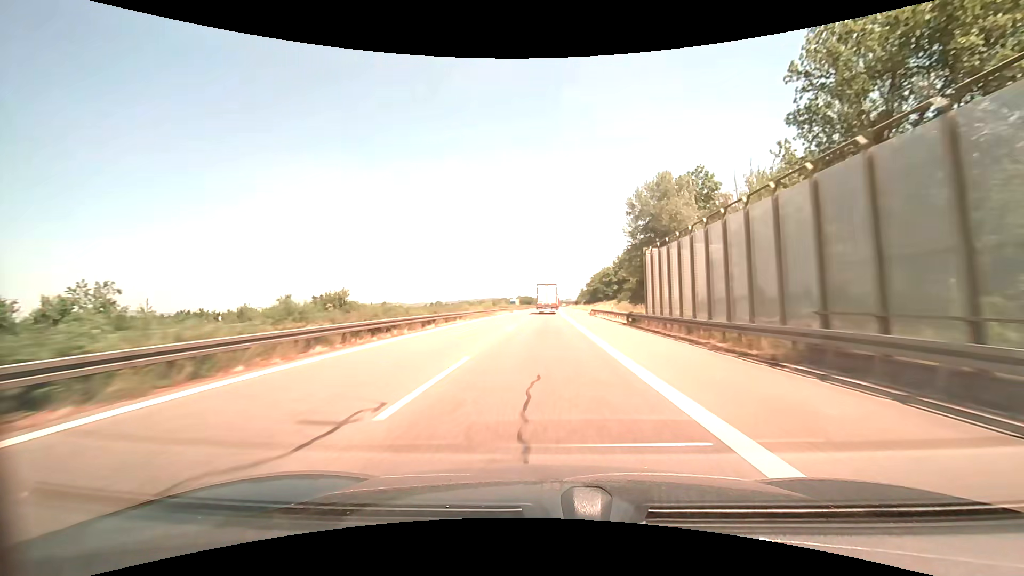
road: motorway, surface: asphalt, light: Day
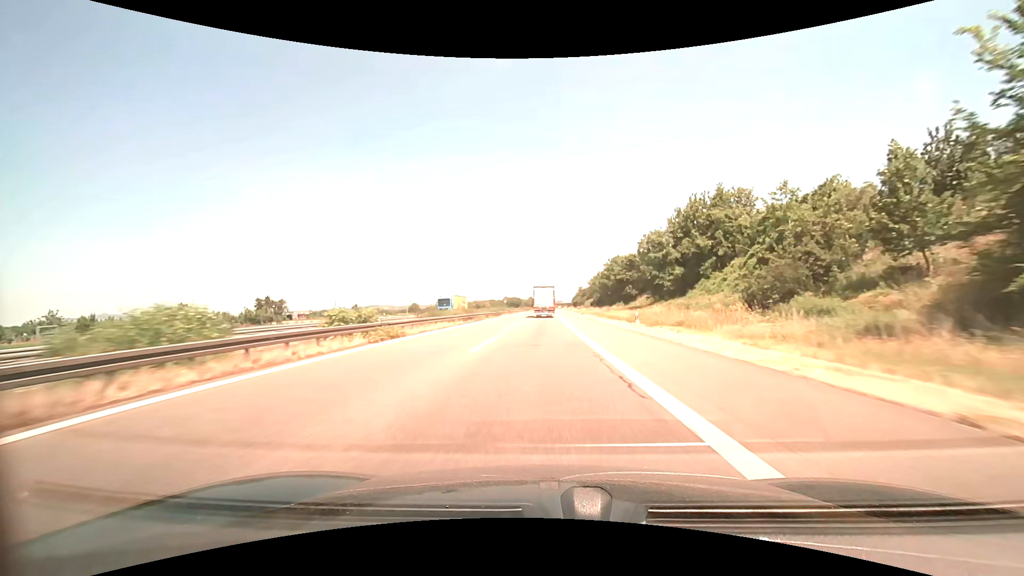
(+0.7, +63.1) m; +1°
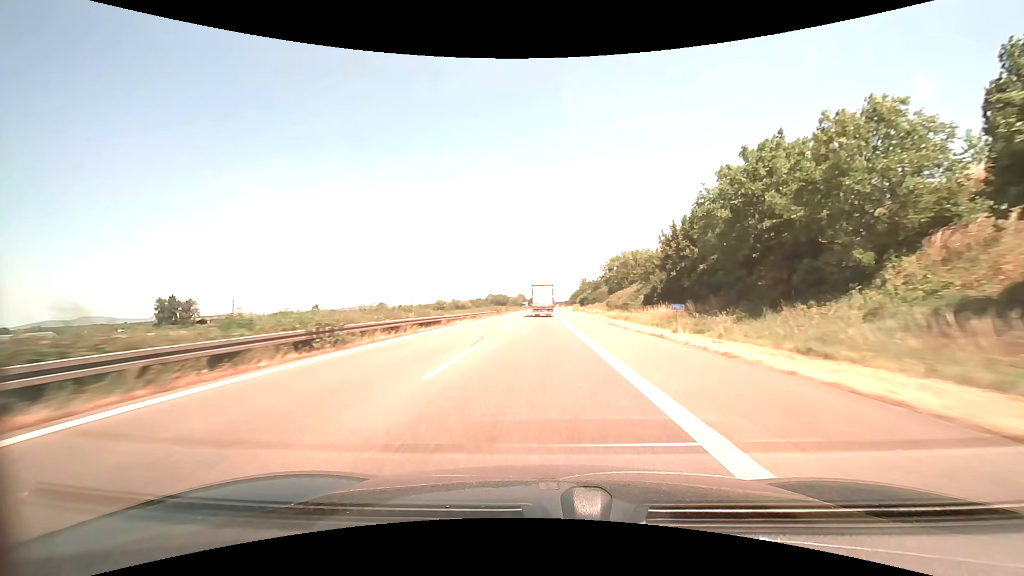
(+0.3, +77.5) m; +1°
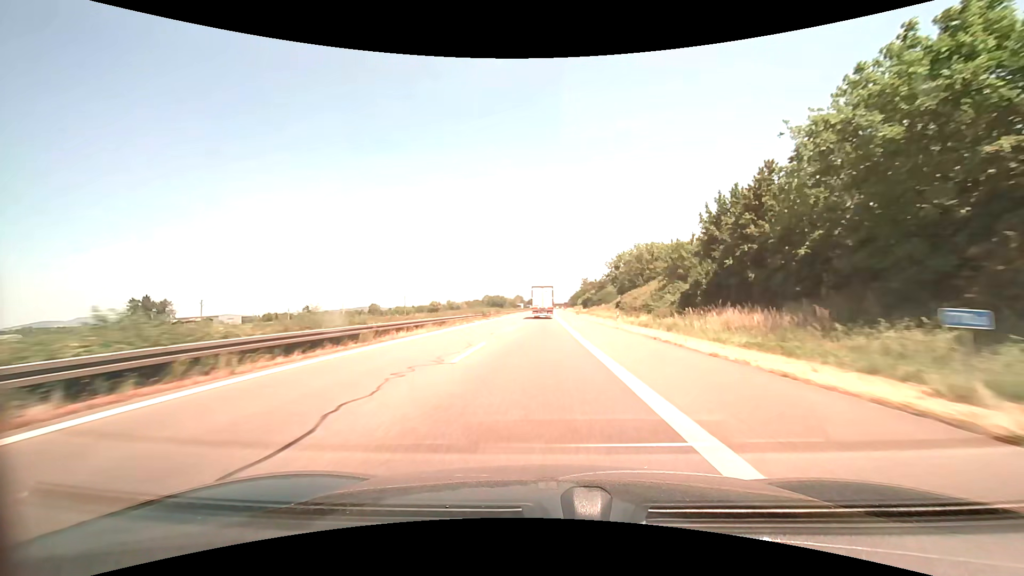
(0.0, +15.4) m; 0°
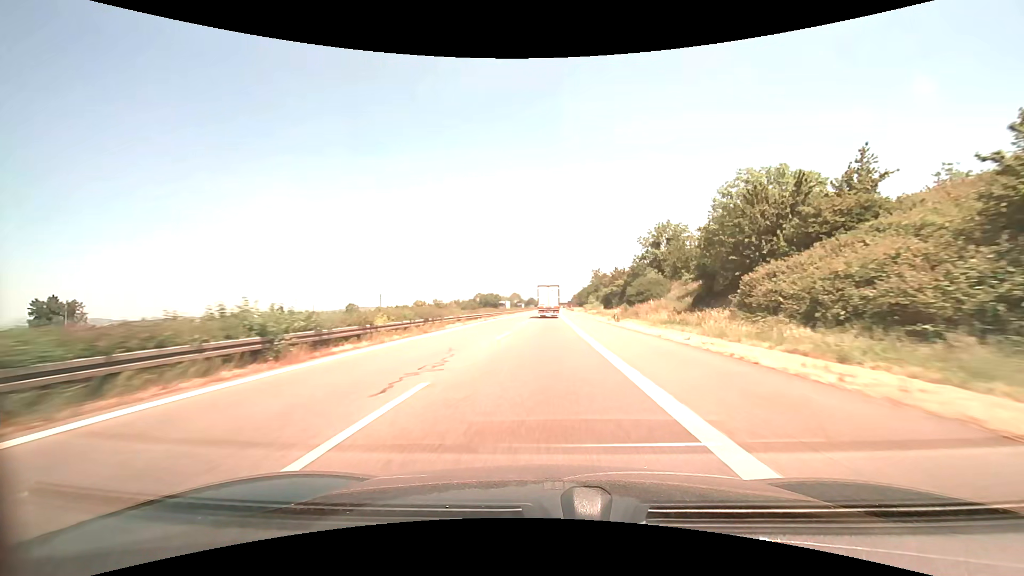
(-0.1, +45.9) m; 0°
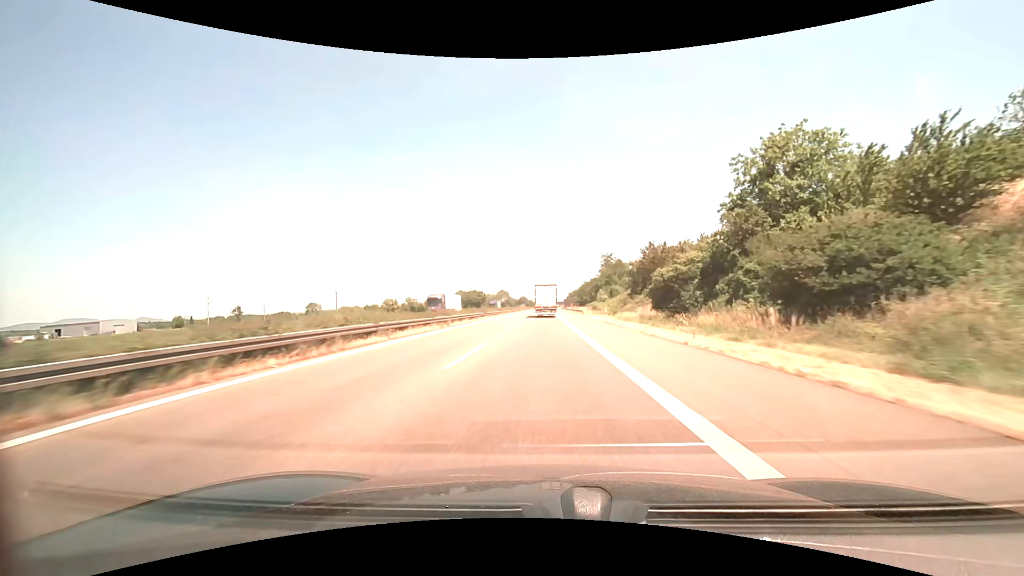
(+0.1, +45.8) m; +1°
(0, +10) (0, +20) (0, +30) (0, +40) (0, +50) (0, +60) (0, +70) (0, +80) (0, +90) (0, +100) m
